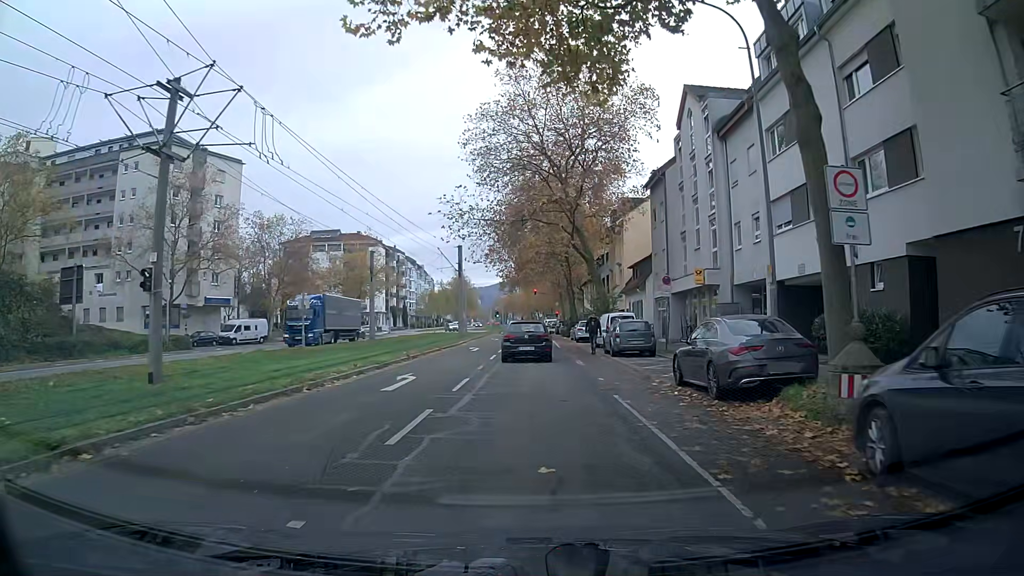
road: tertiary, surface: asphalt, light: Day
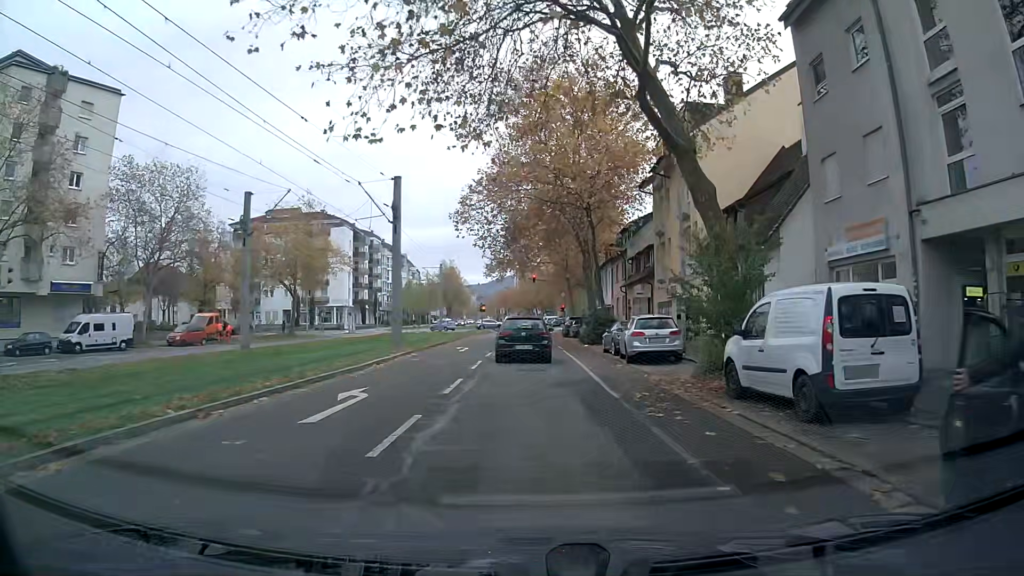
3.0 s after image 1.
(-0.1, +25.0) m; 0°
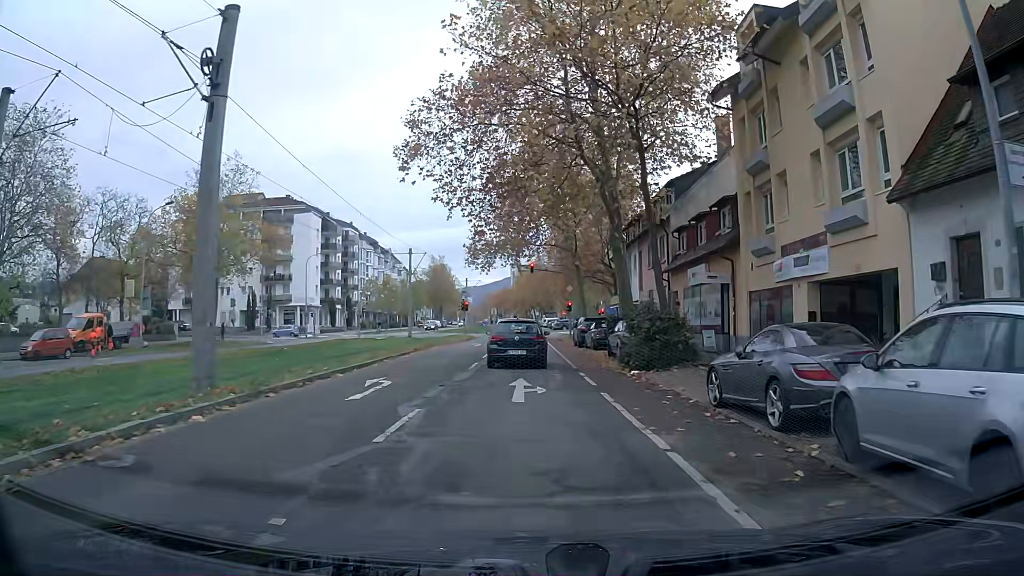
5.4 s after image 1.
(-0.1, +17.2) m; 0°
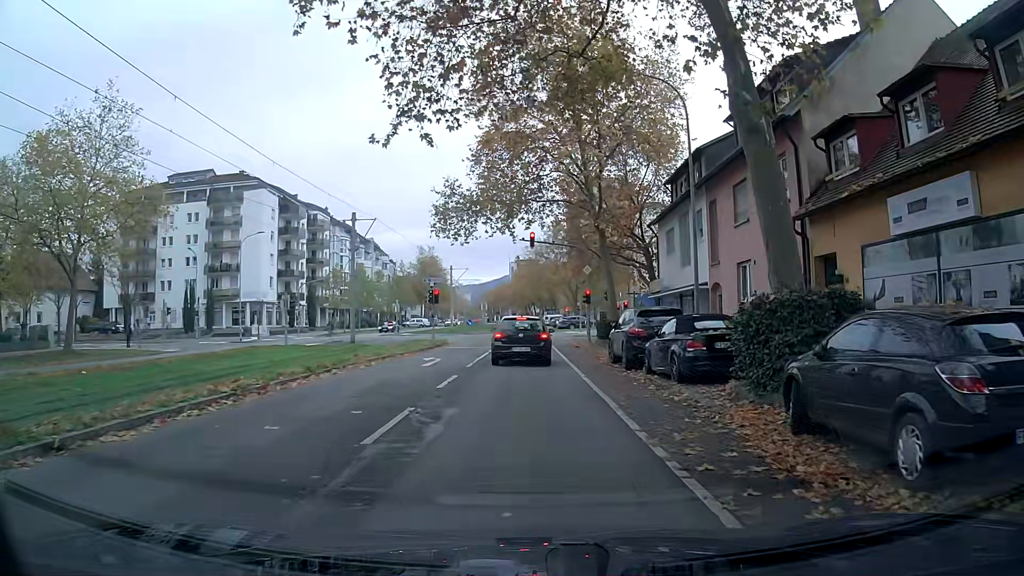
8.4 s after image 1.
(+0.1, +18.0) m; +1°
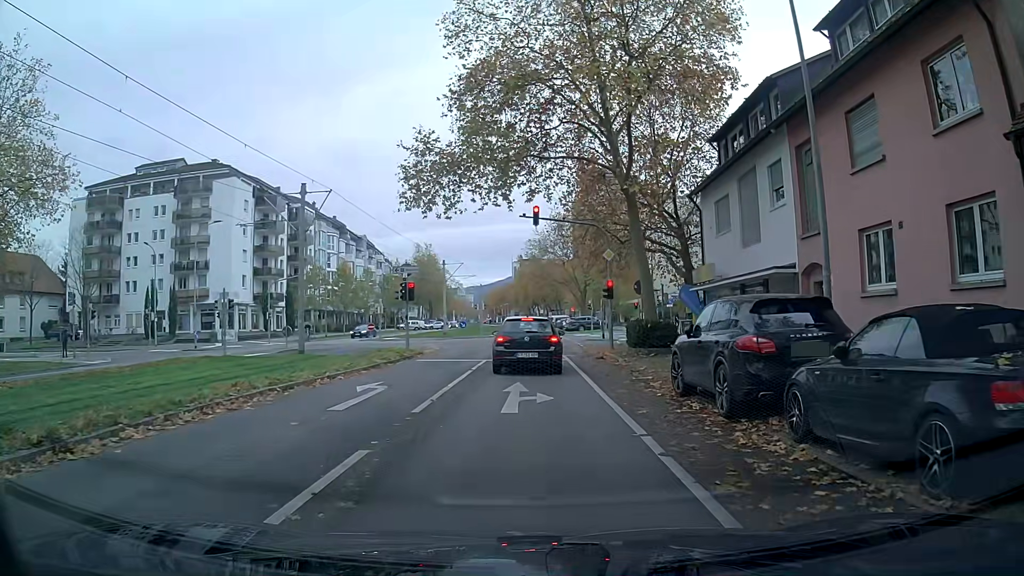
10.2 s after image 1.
(-0.2, +9.2) m; -2°
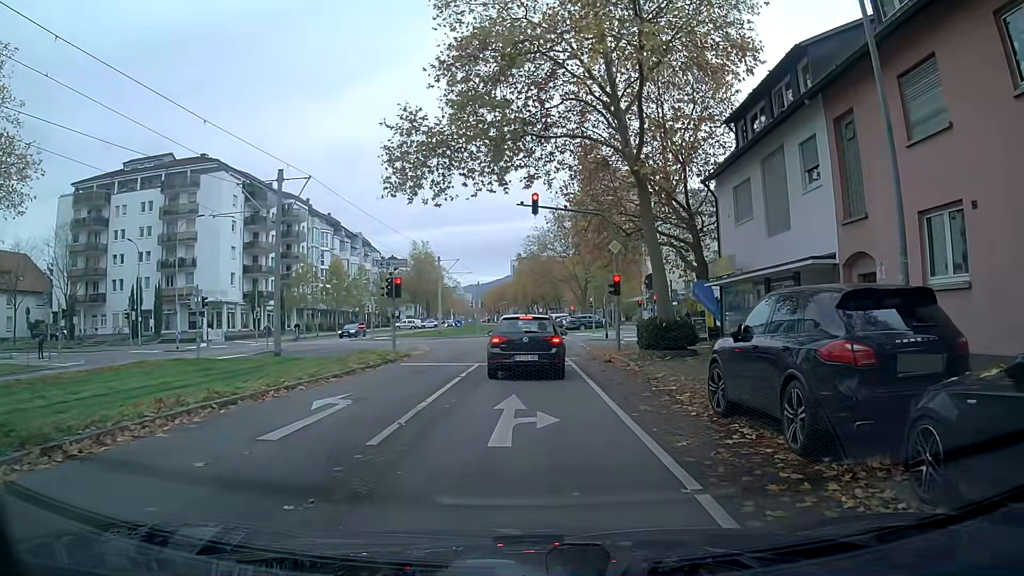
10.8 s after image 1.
(0.0, +2.7) m; 0°
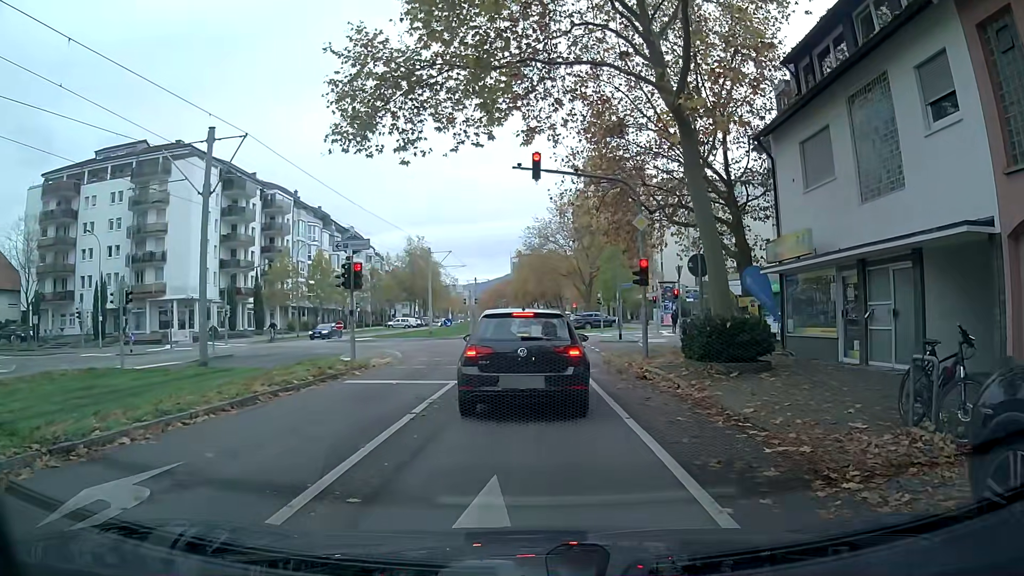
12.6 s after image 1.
(+0.1, +6.2) m; +1°
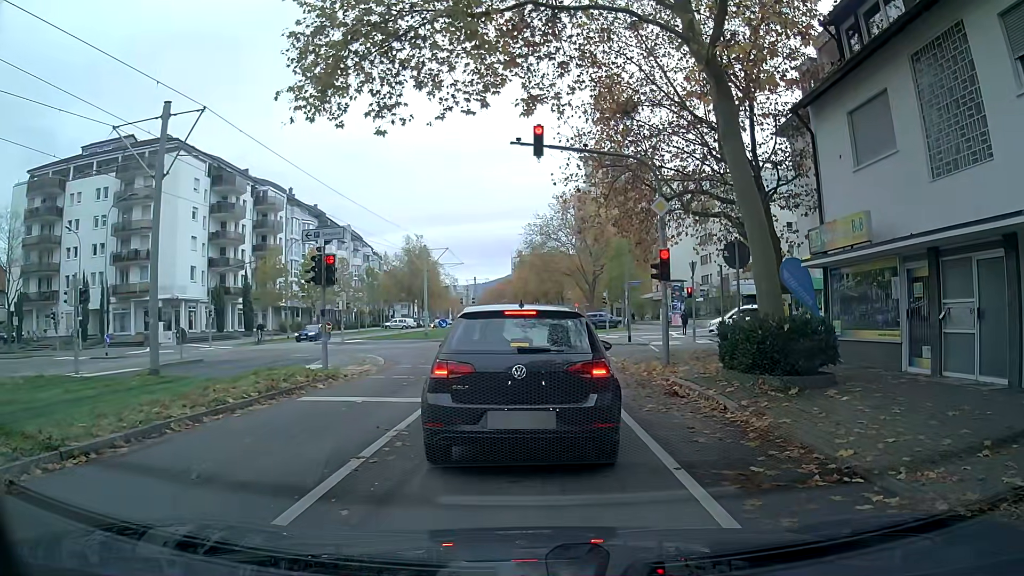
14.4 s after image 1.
(+0.1, +2.8) m; +2°
(0, +10) (0, +20) (+3, +29) (+11, +34) (+21, +36) (+31, +39) (+41, +41) (+50, +43) (+60, +45) (+70, +47) m
